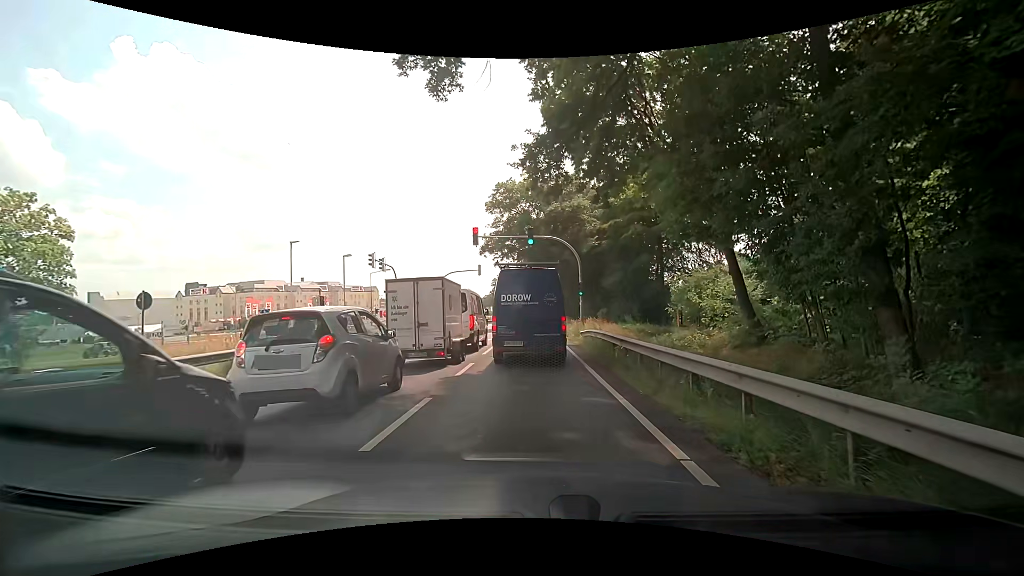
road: primary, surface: asphalt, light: Day
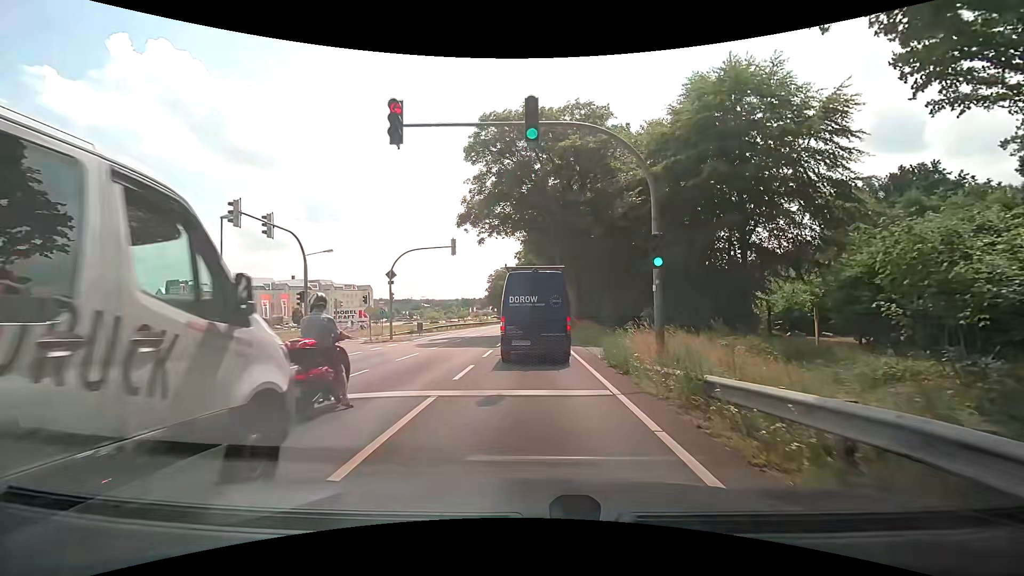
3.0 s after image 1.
(0.0, +19.1) m; -1°
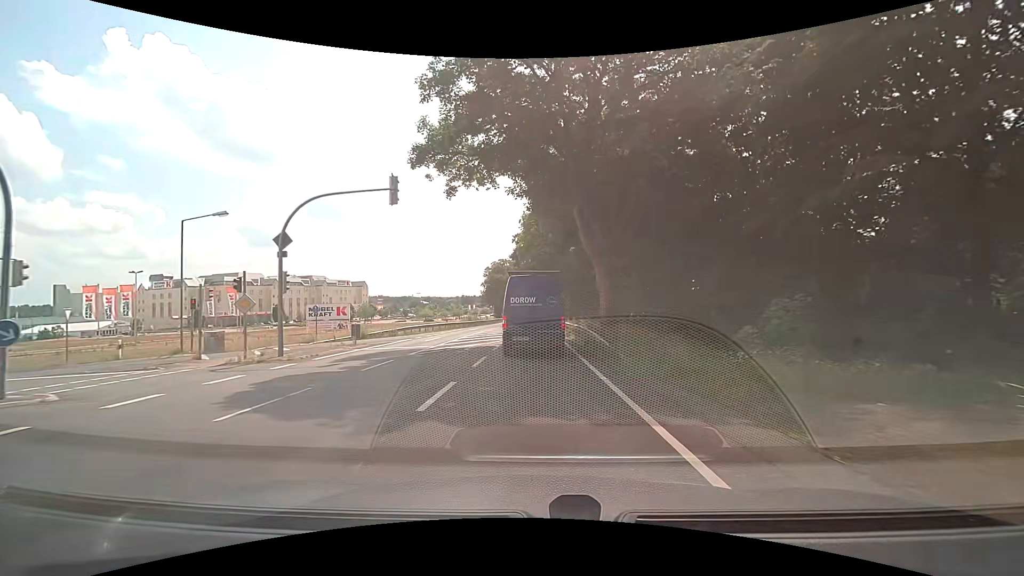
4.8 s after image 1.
(+0.3, +15.9) m; +1°
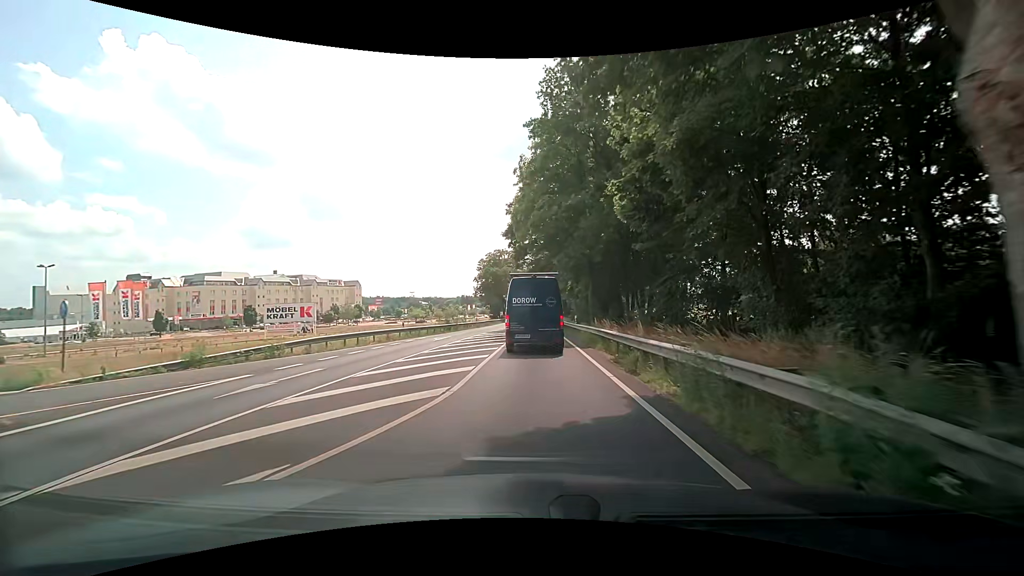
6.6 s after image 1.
(0.0, +19.2) m; 0°
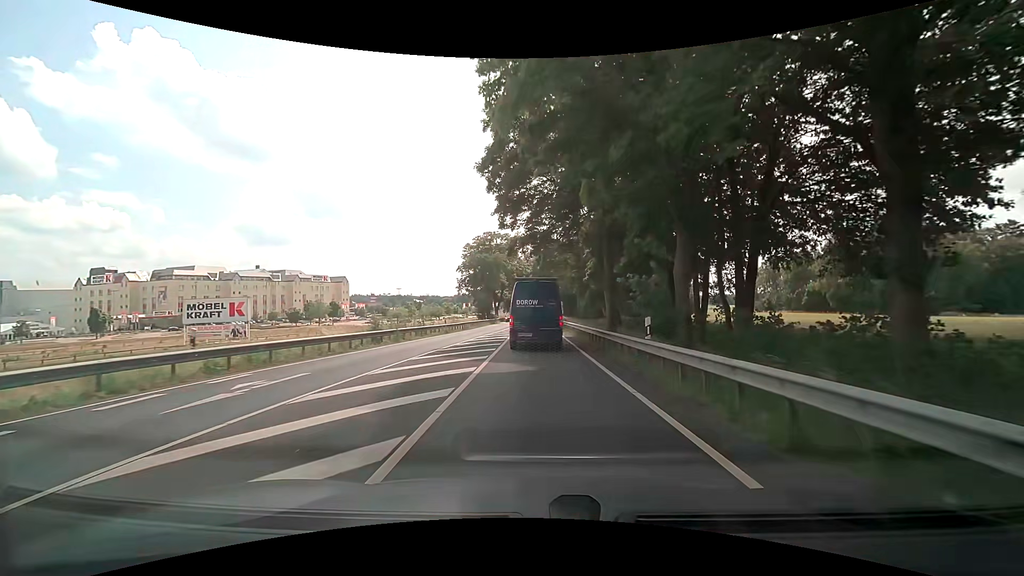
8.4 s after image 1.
(-0.1, +22.0) m; 0°
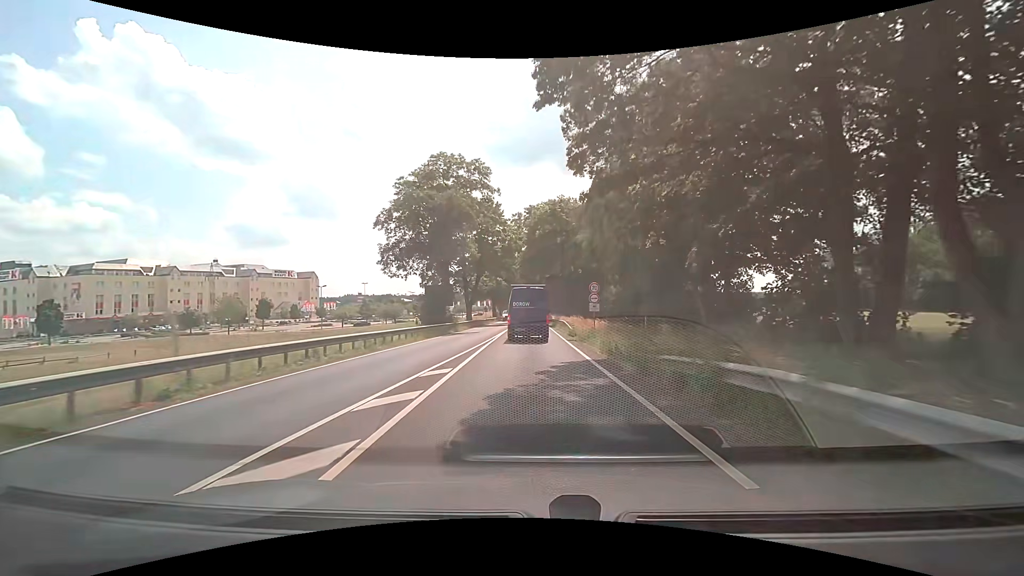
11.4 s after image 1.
(+0.1, +41.8) m; 0°
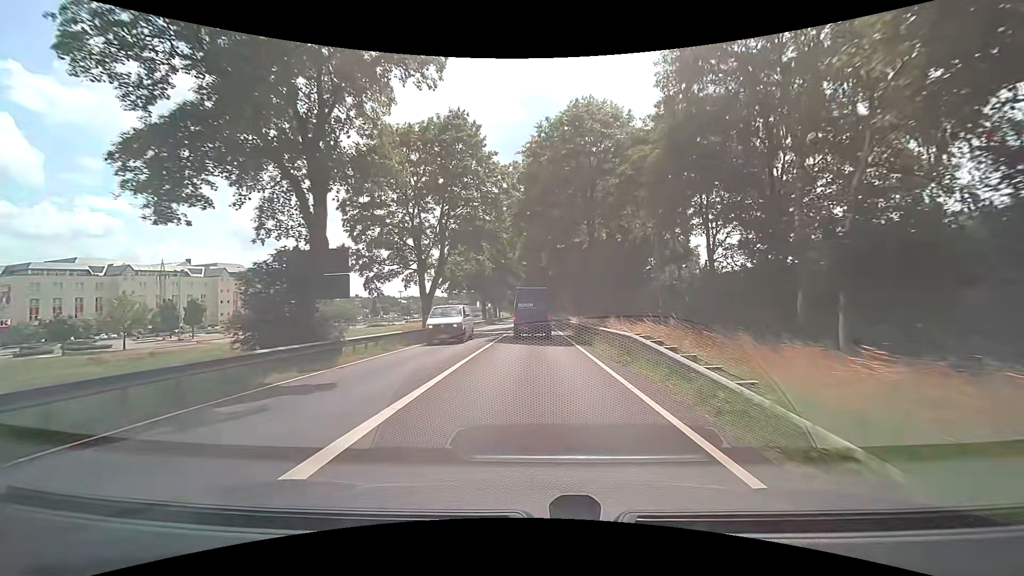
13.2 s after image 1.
(0.0, +27.8) m; 0°
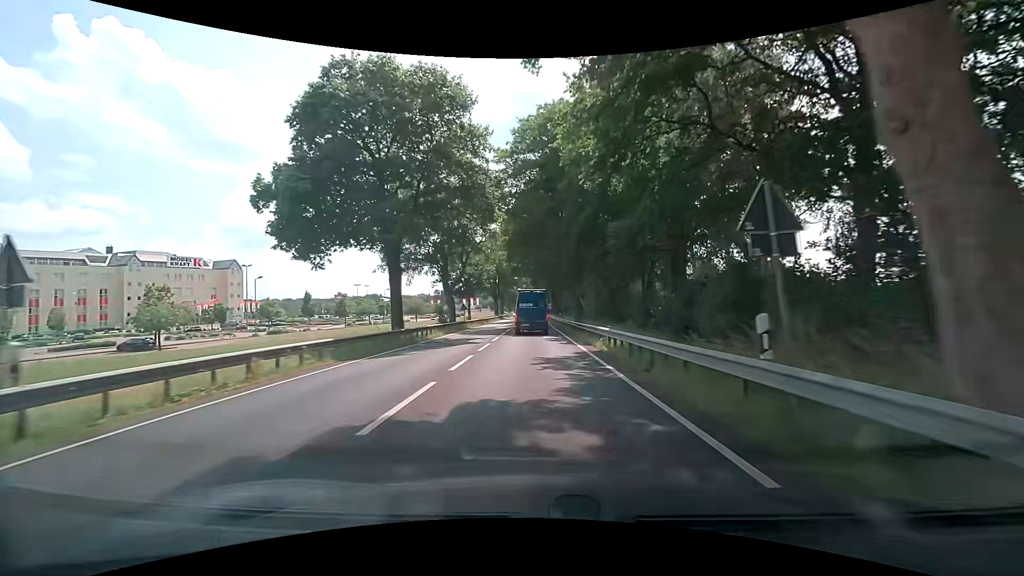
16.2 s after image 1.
(+0.2, +48.7) m; +1°
(0, +10) (0, +20) (0, +30) (0, +40) (0, +50) (0, +60) (0, +70) (0, +80) (0, +90) (0, +100) m
